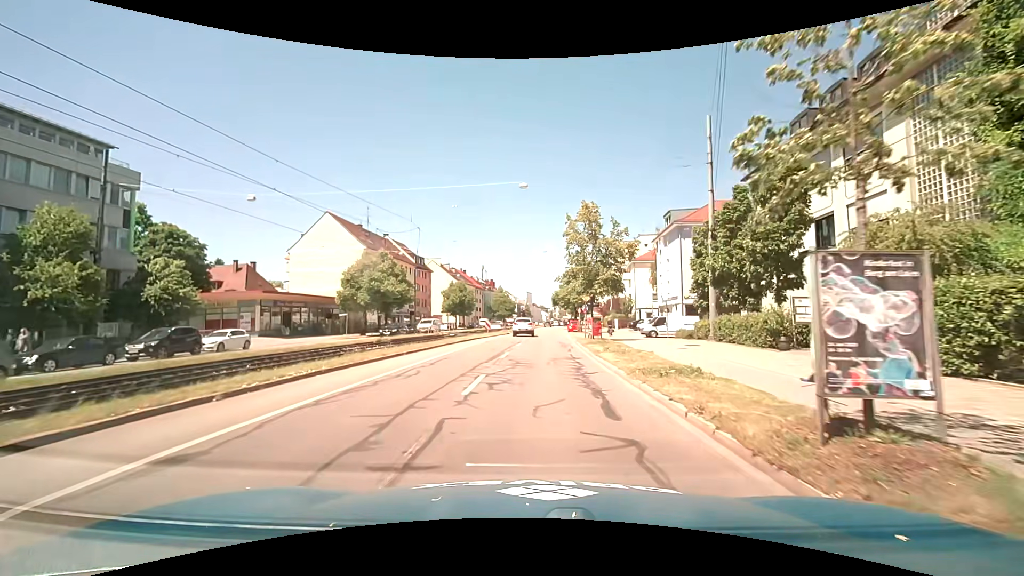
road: primary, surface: asphalt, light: Day
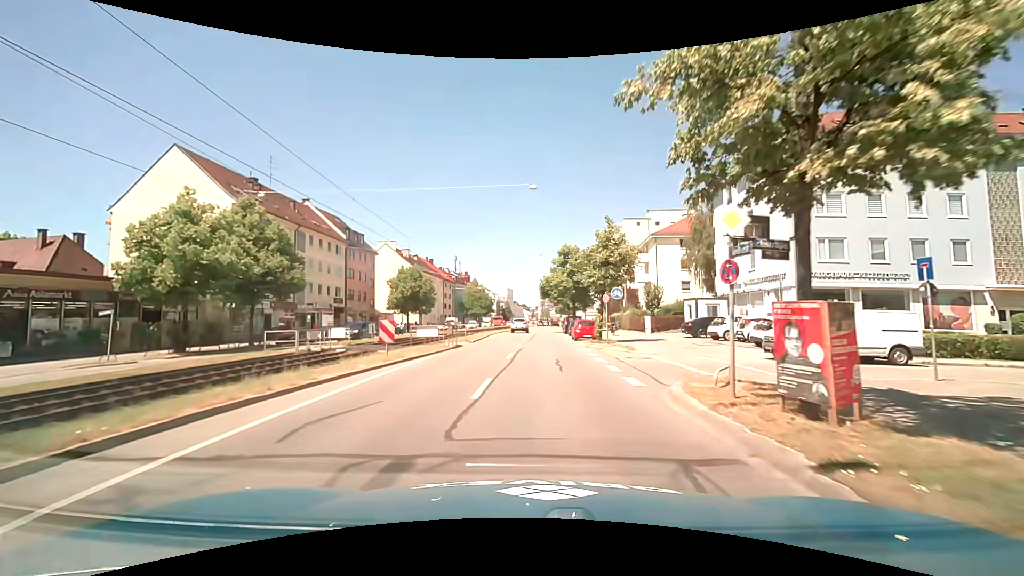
(+0.3, +27.9) m; +2°
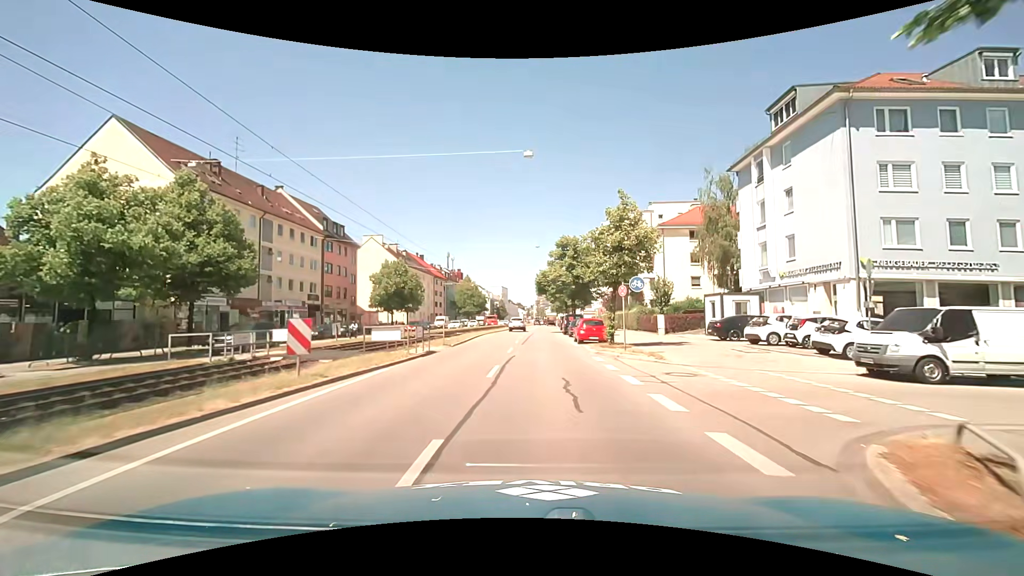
(0.0, +6.0) m; 0°
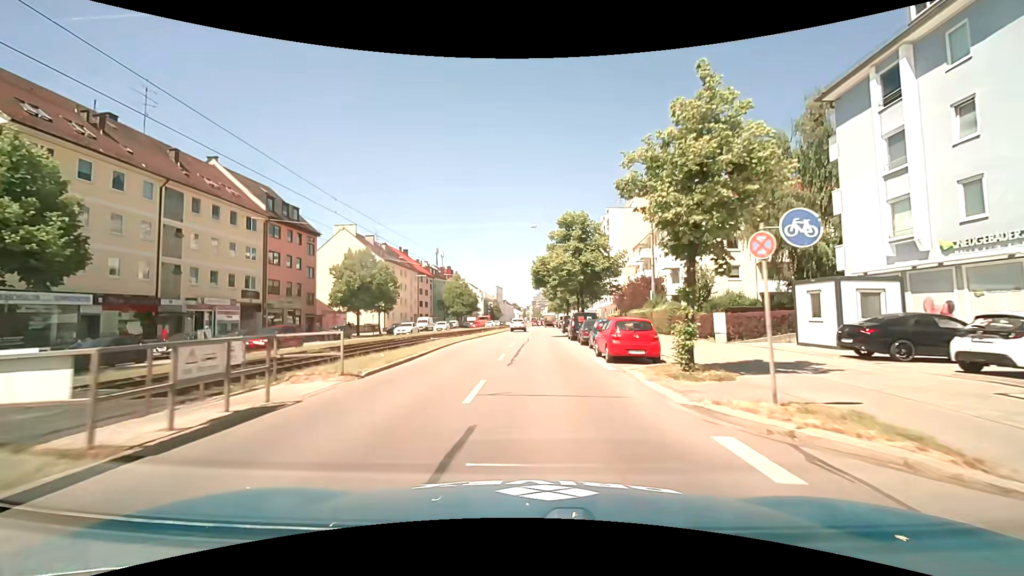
(+0.2, +12.4) m; +1°
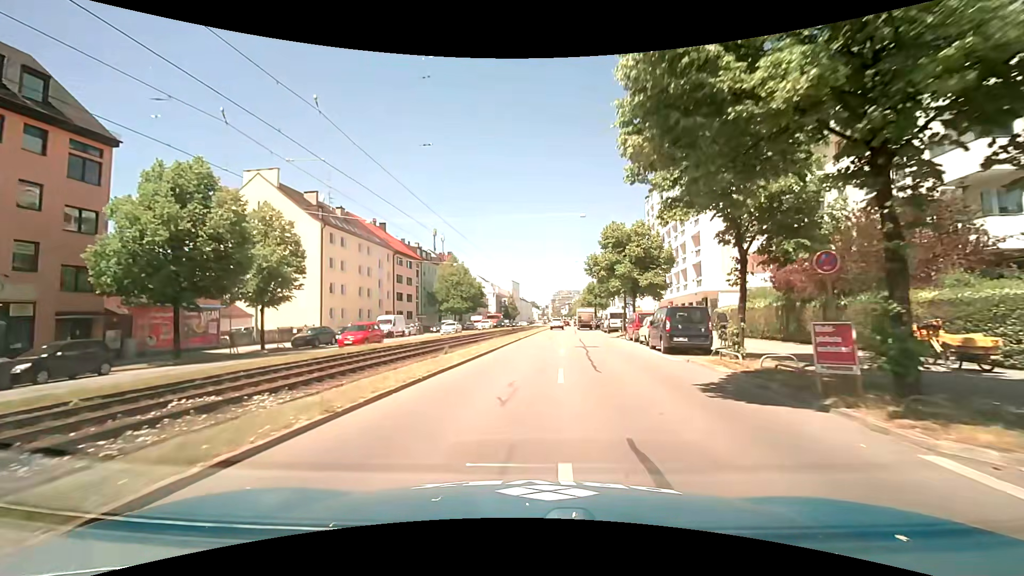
(-1.0, +33.4) m; -2°
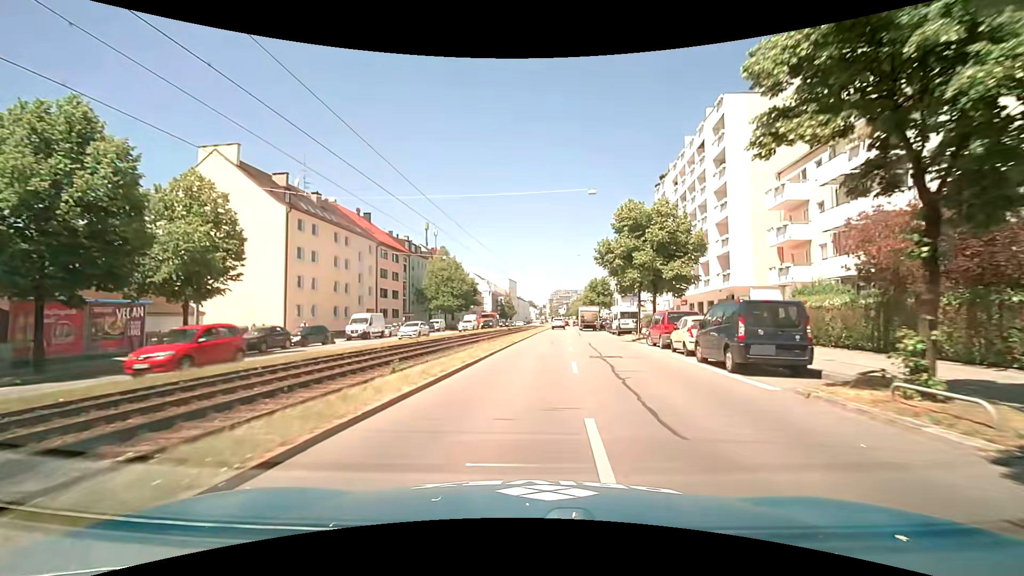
(0.0, +7.0) m; 0°
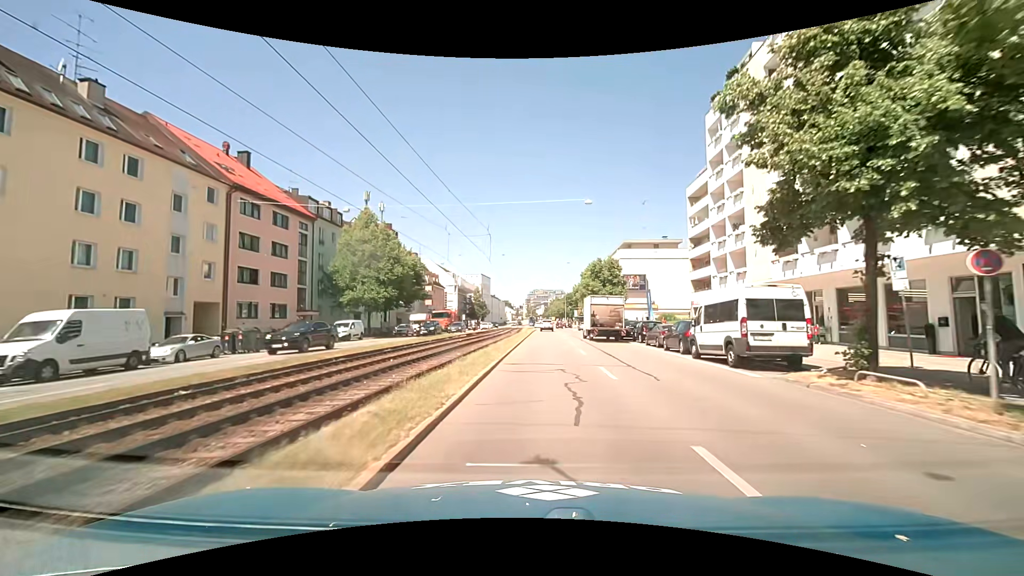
(+0.8, +28.2) m; +3°
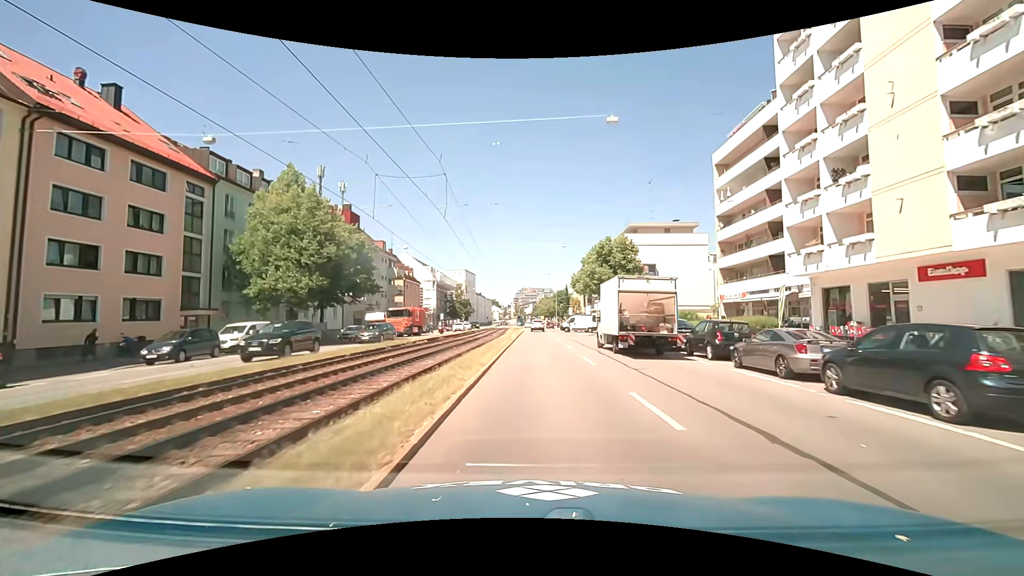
(+0.2, +14.1) m; +1°
(0, +10) (0, +20) (0, +30) (+1, +40) (+2, +50) (+3, +60) (+3, +70) (+3, +80) (+3, +90) (+4, +100) m
